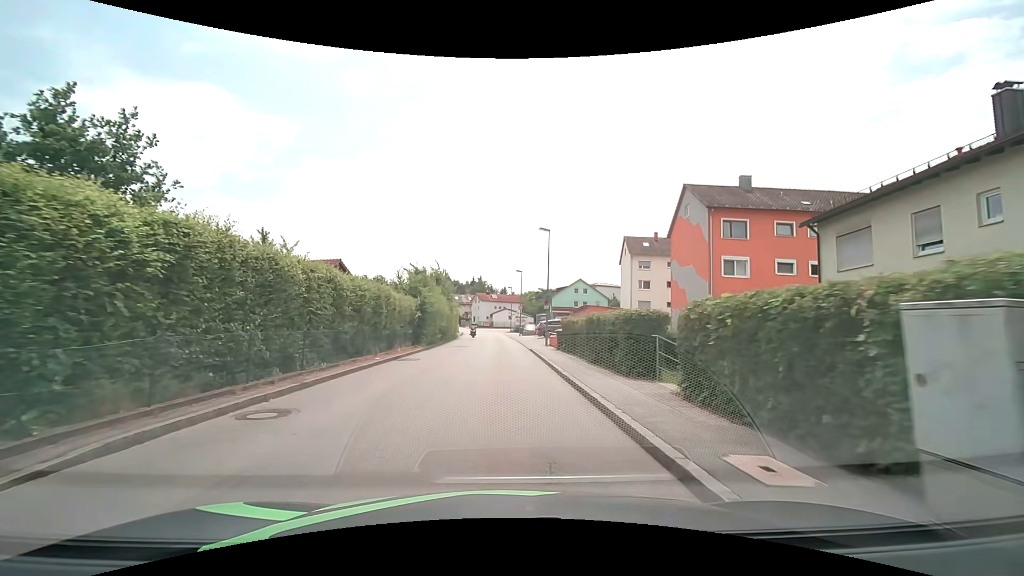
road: unclassified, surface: asphalt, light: Day
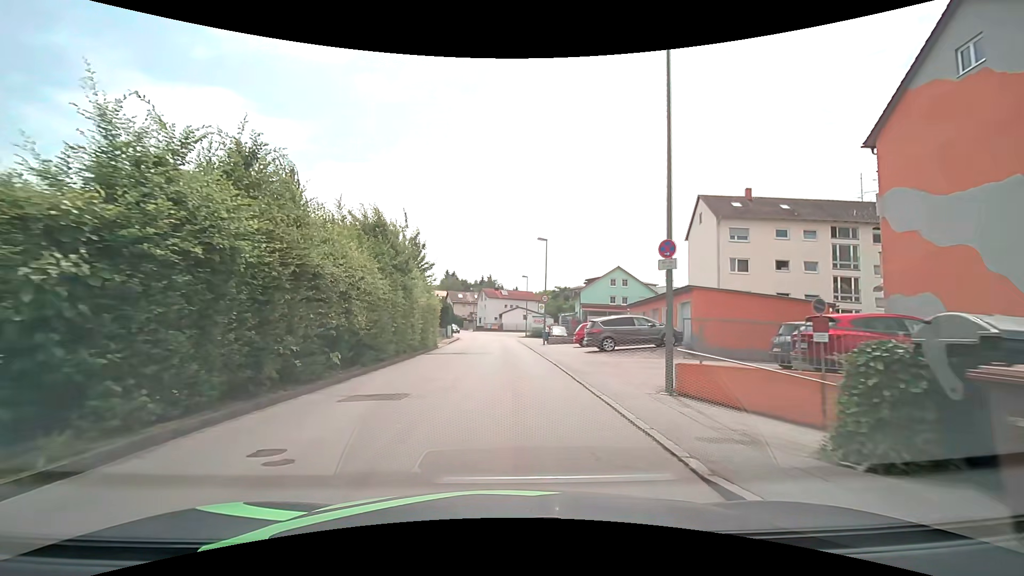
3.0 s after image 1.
(-0.4, +24.4) m; -2°
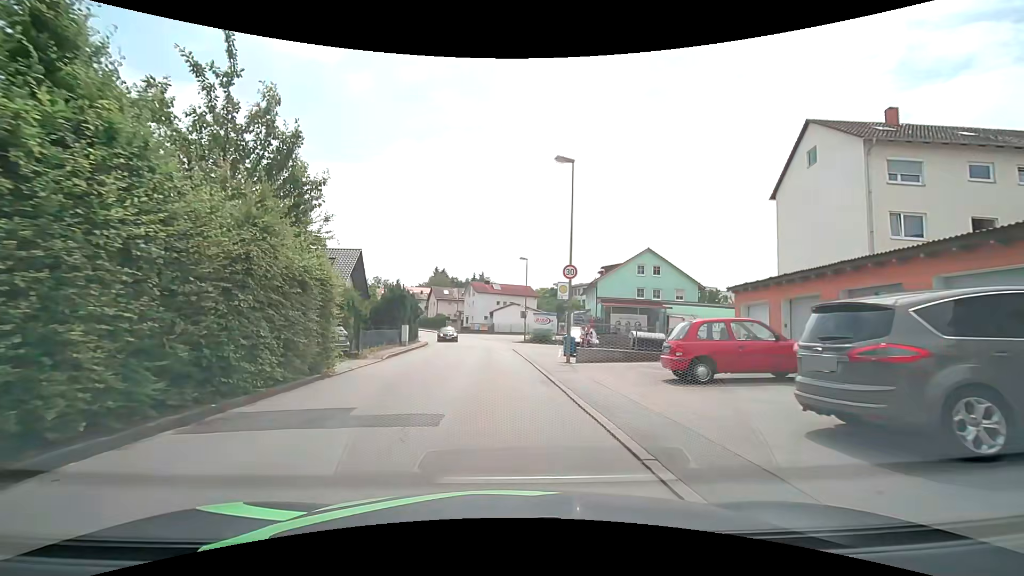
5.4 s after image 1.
(+0.3, +18.8) m; +1°
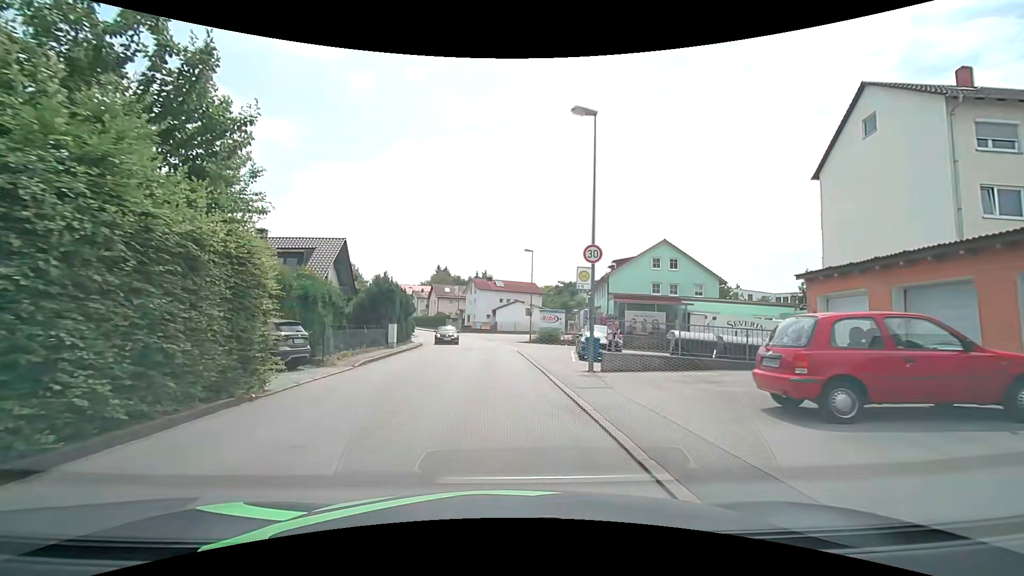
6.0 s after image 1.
(0.0, +4.4) m; 0°
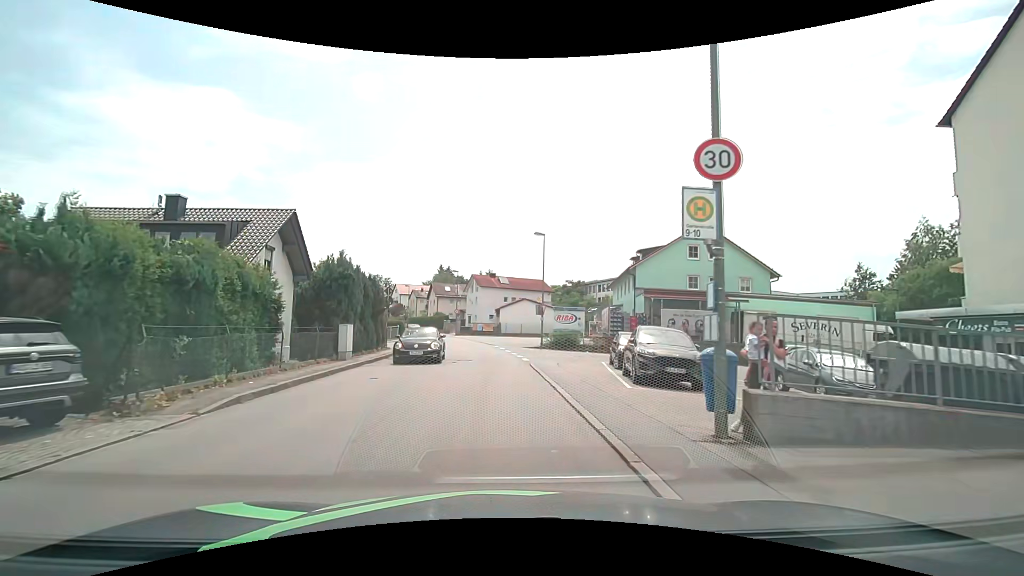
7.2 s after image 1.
(-0.1, +8.7) m; -1°
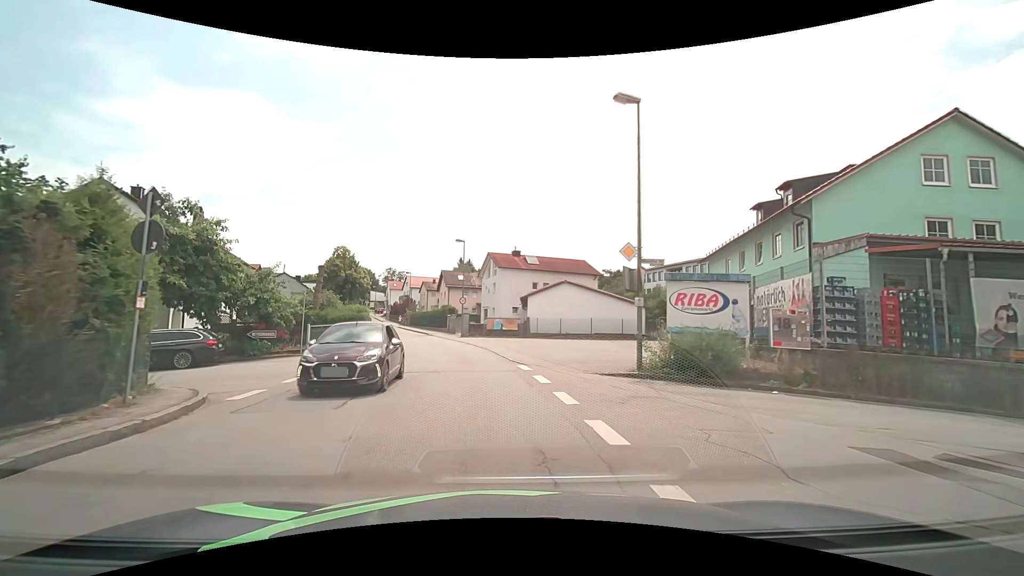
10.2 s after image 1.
(-0.4, +21.3) m; -2°
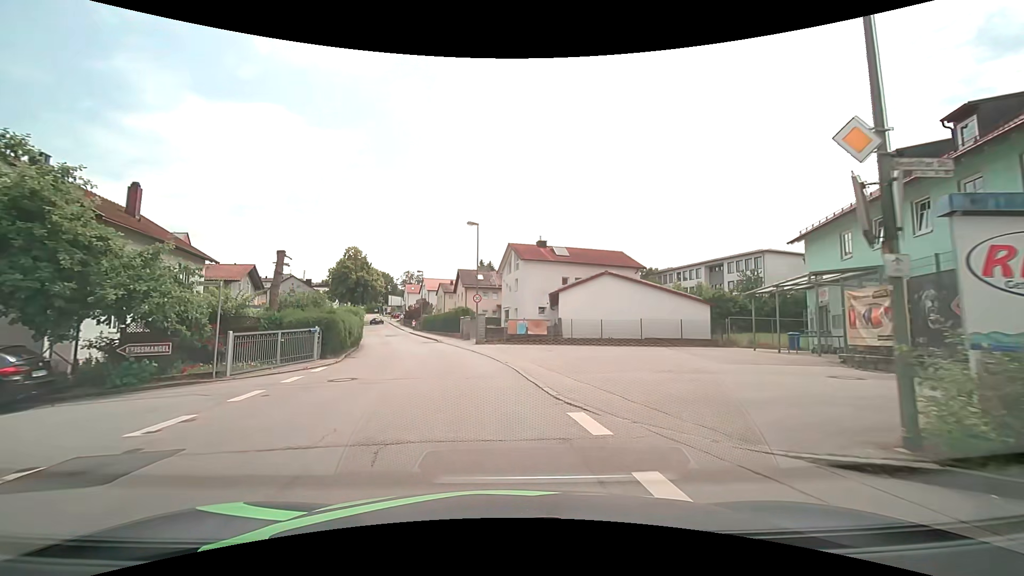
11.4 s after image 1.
(-0.2, +8.8) m; -3°
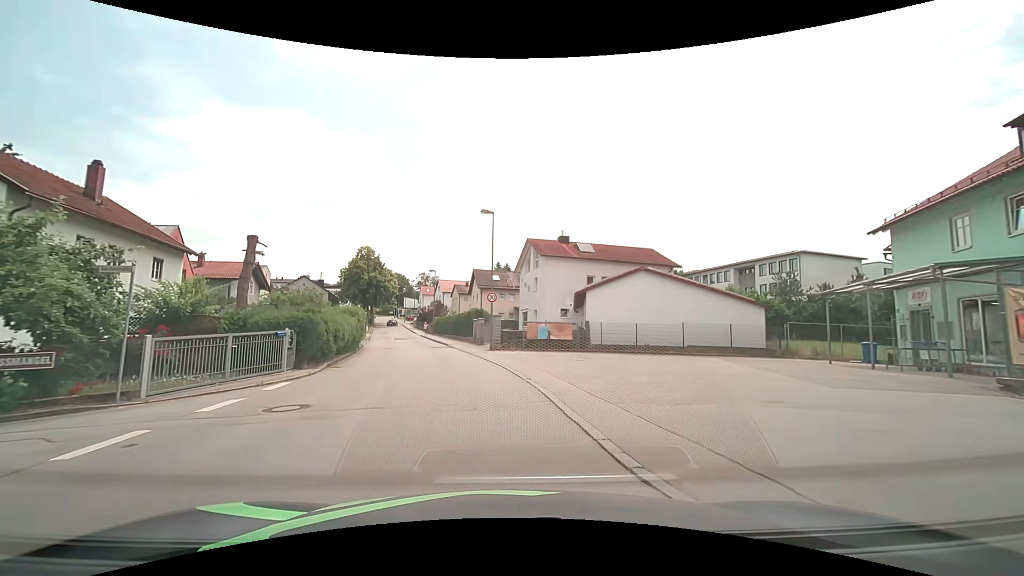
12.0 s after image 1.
(-0.1, +4.4) m; -2°
(0, +10) (-2, +20) (-4, +30) (-6, +39) (-9, +49) (-11, +59) (-14, +68) (-16, +78) (-19, +88) (-21, +97) m
